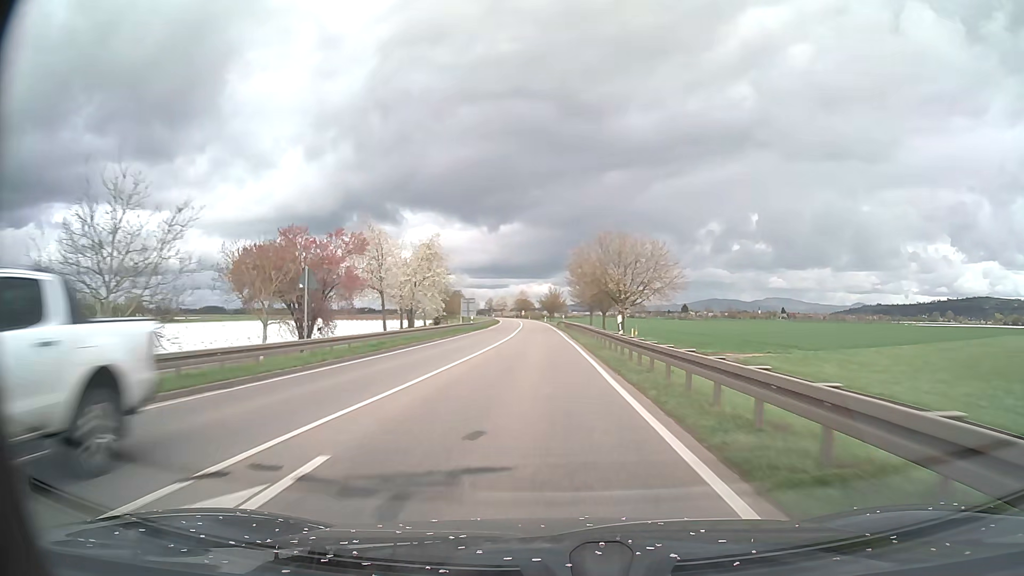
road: primary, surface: asphalt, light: Day
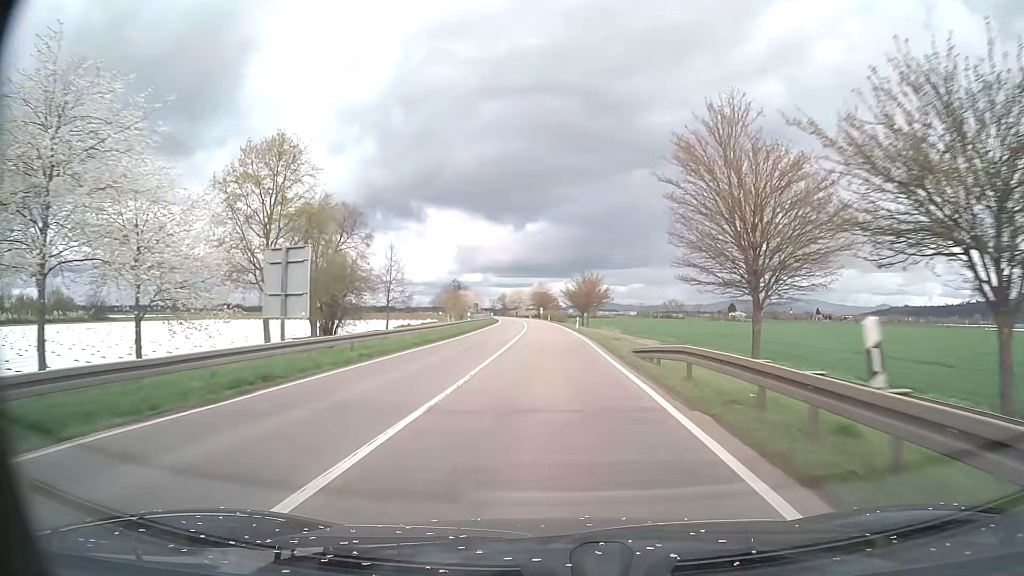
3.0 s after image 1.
(-1.5, +62.7) m; -2°
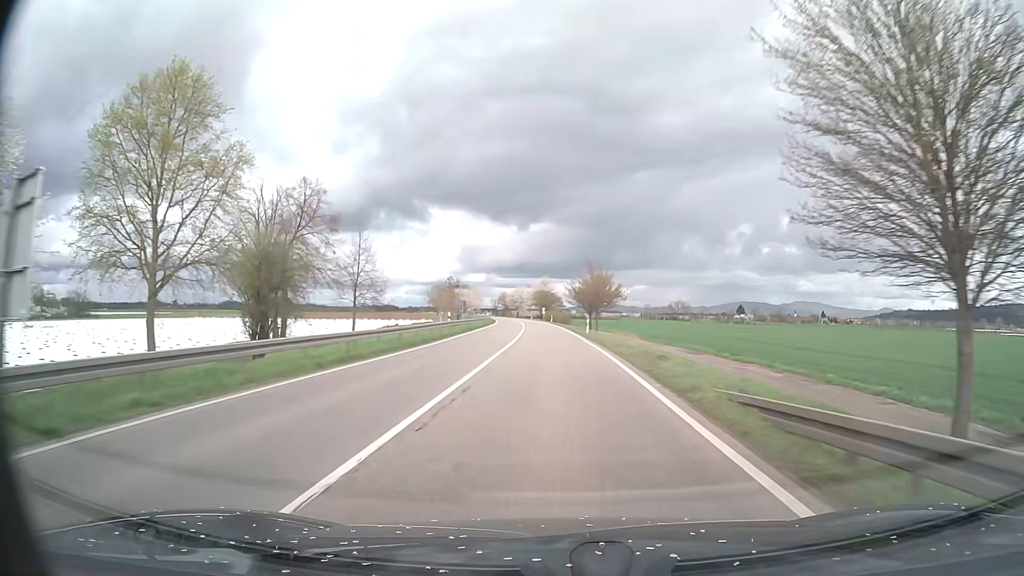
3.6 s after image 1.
(-0.1, +12.6) m; 0°
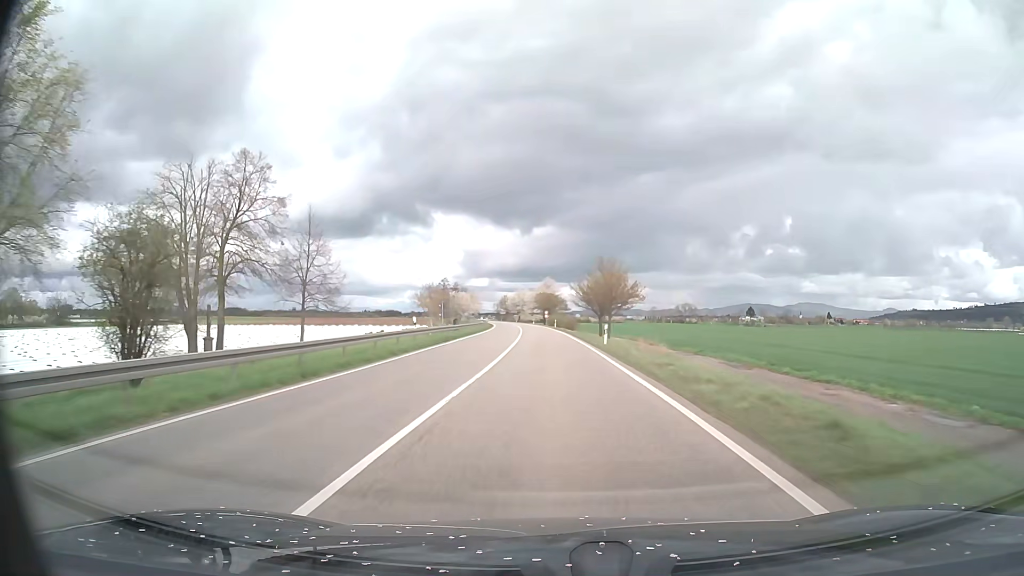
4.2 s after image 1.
(0.0, +12.6) m; 0°
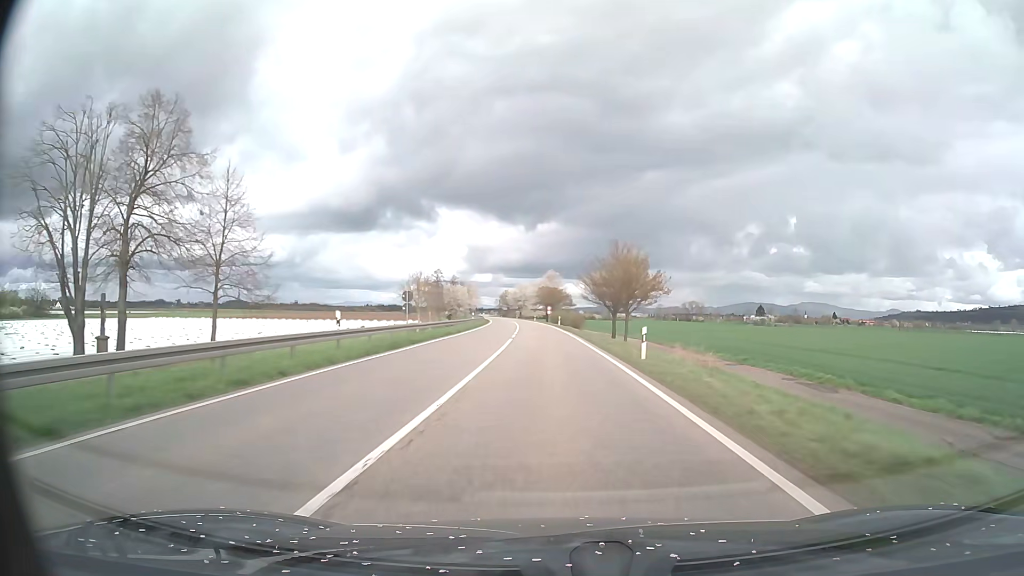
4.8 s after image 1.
(0.0, +12.5) m; 0°
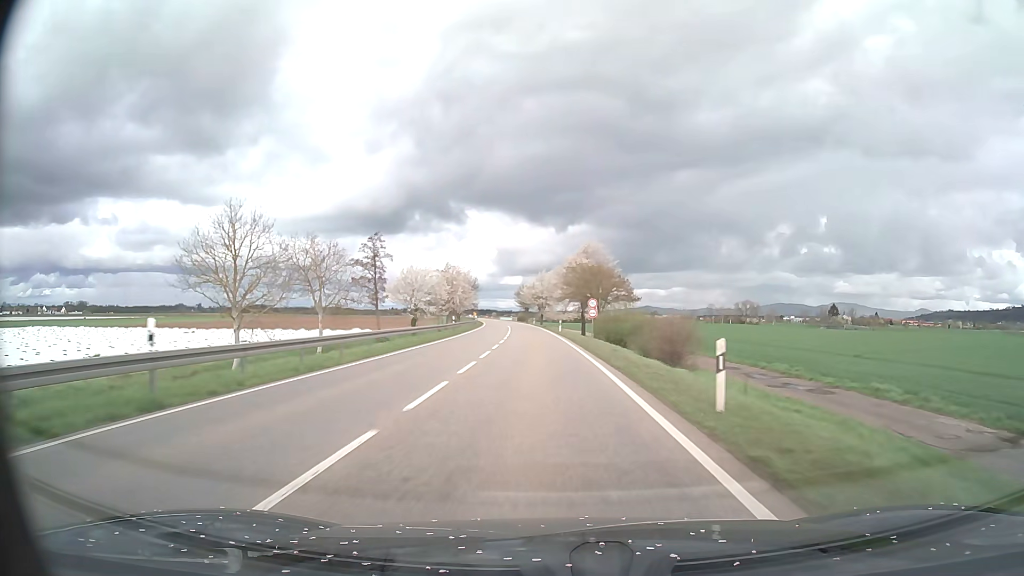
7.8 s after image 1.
(-1.2, +62.6) m; -2°
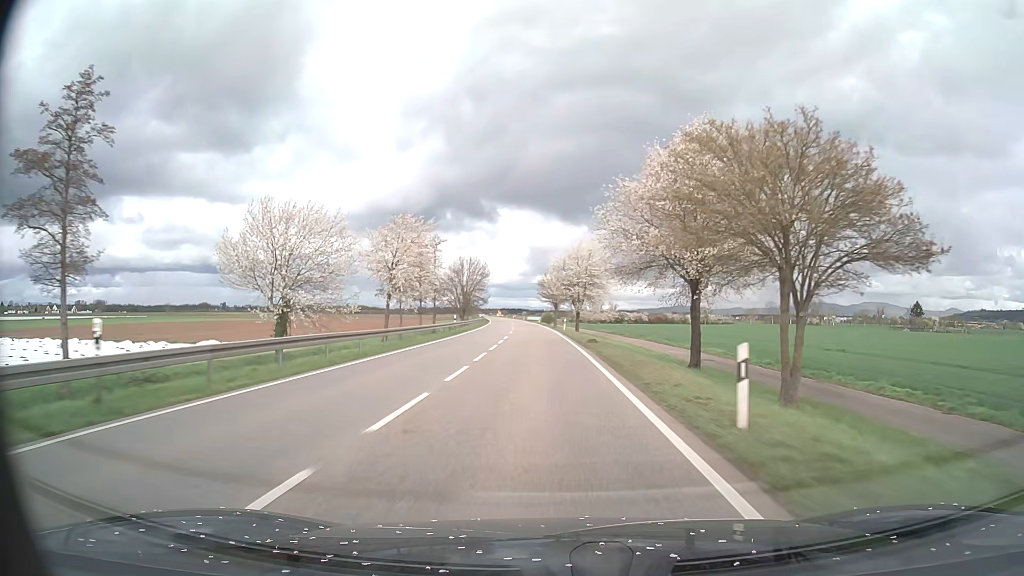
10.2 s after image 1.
(-1.4, +50.1) m; -3°
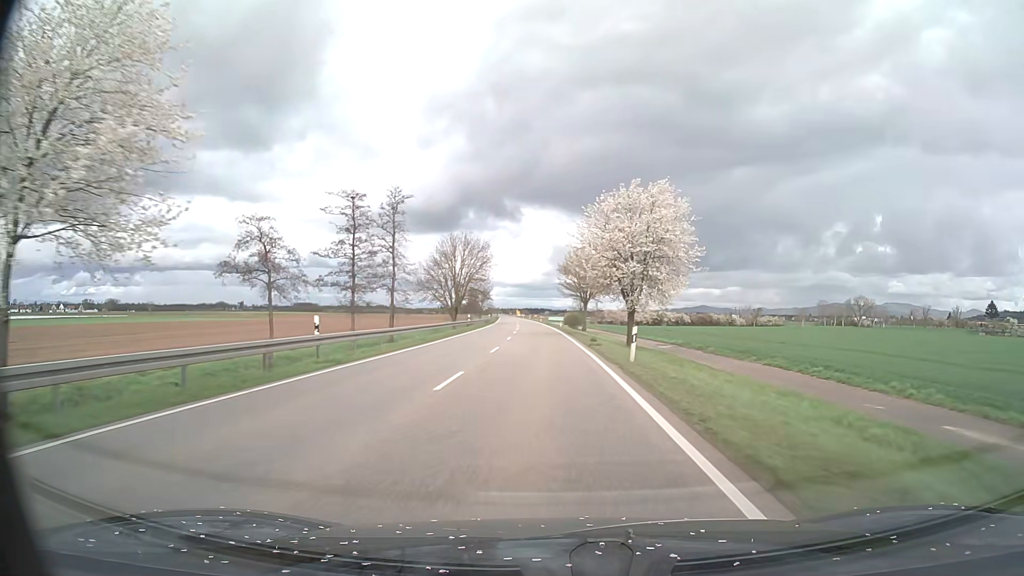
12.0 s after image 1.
(-0.7, +37.6) m; -2°
(0, +10) (0, +20) (0, +30) (-1, +40) (-1, +50) (-1, +60) (-2, +70) (-2, +80) (-3, +90) (-3, +100) m
